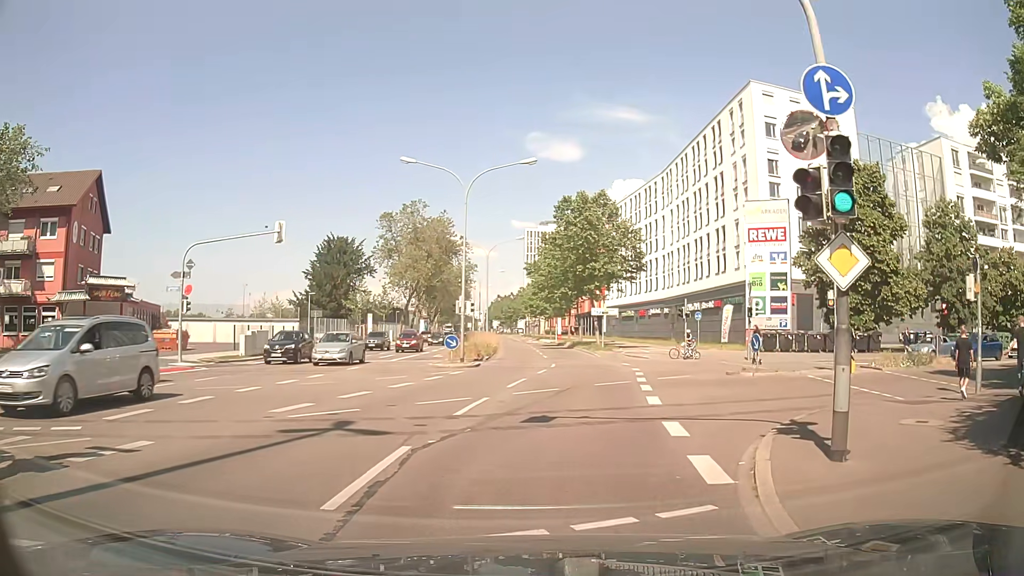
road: secondary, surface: asphalt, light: Day
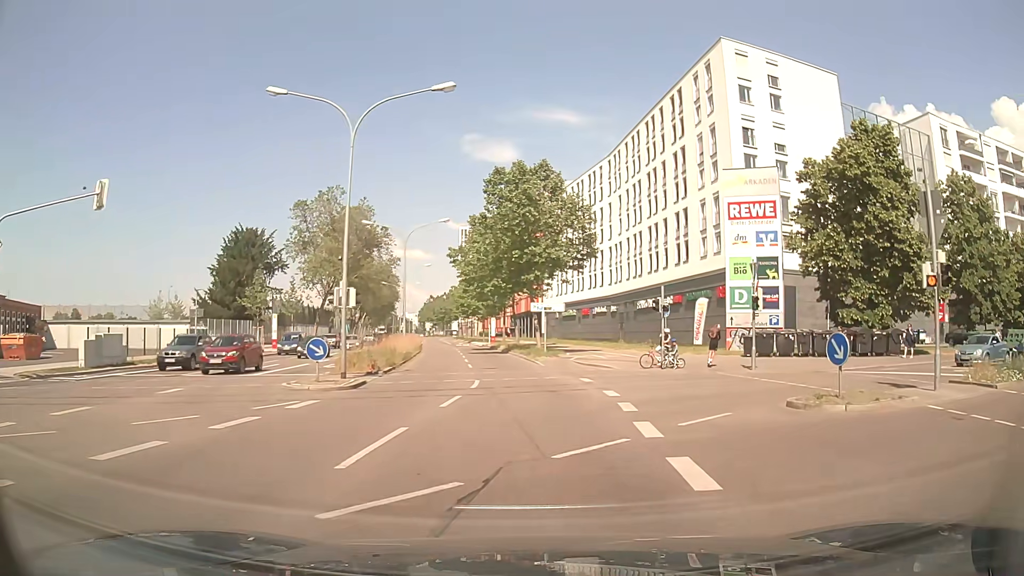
(+0.6, +10.7) m; +5°
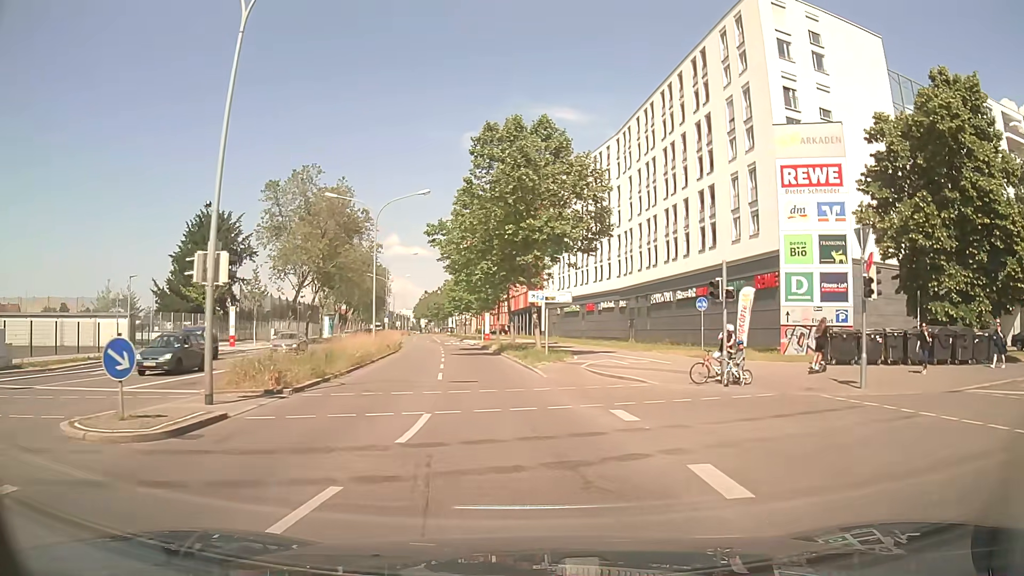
(+0.1, +9.5) m; 0°
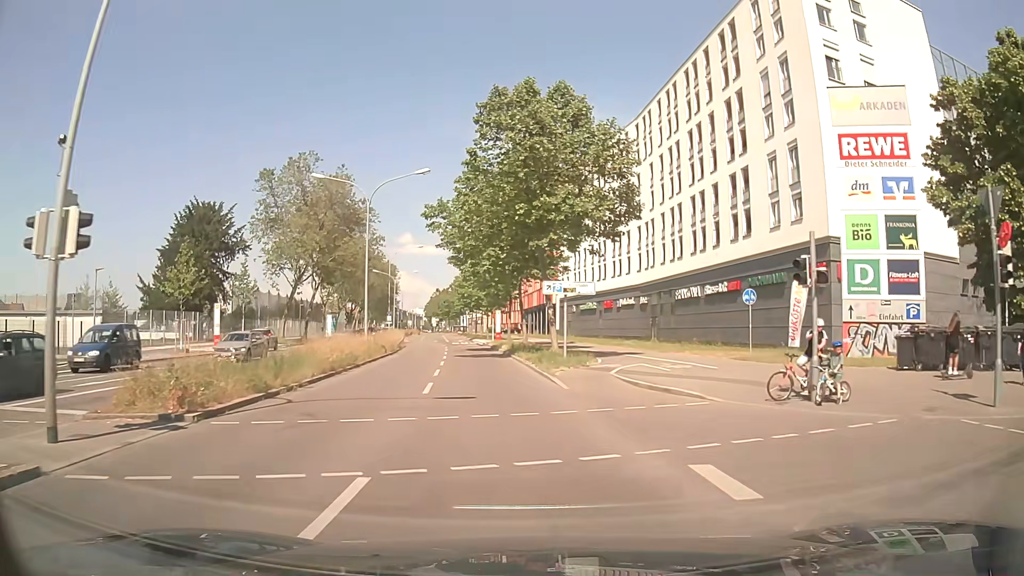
(-0.1, +5.3) m; -1°
